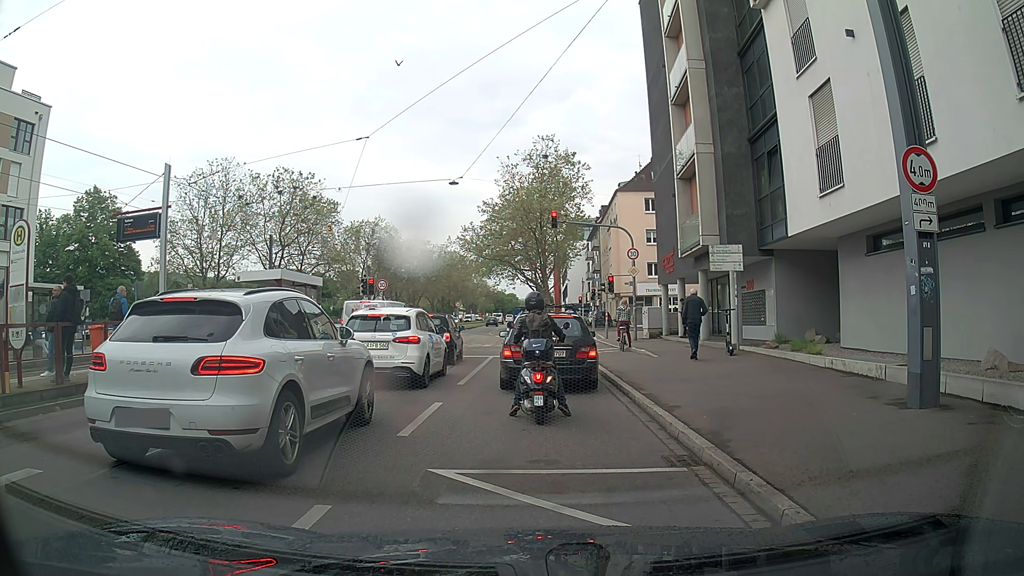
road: primary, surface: asphalt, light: Day
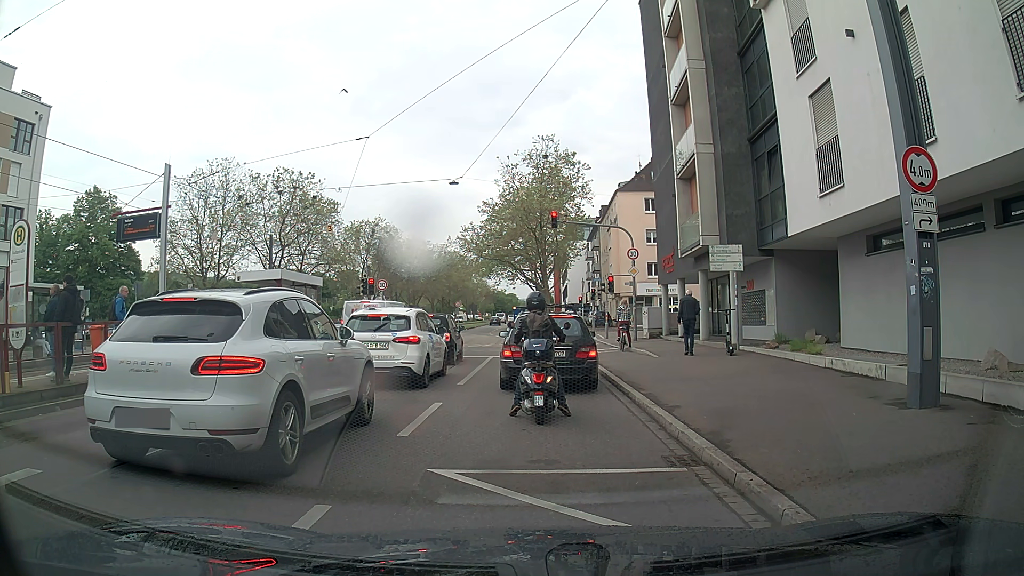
(0.0, 0.0) m; 0°
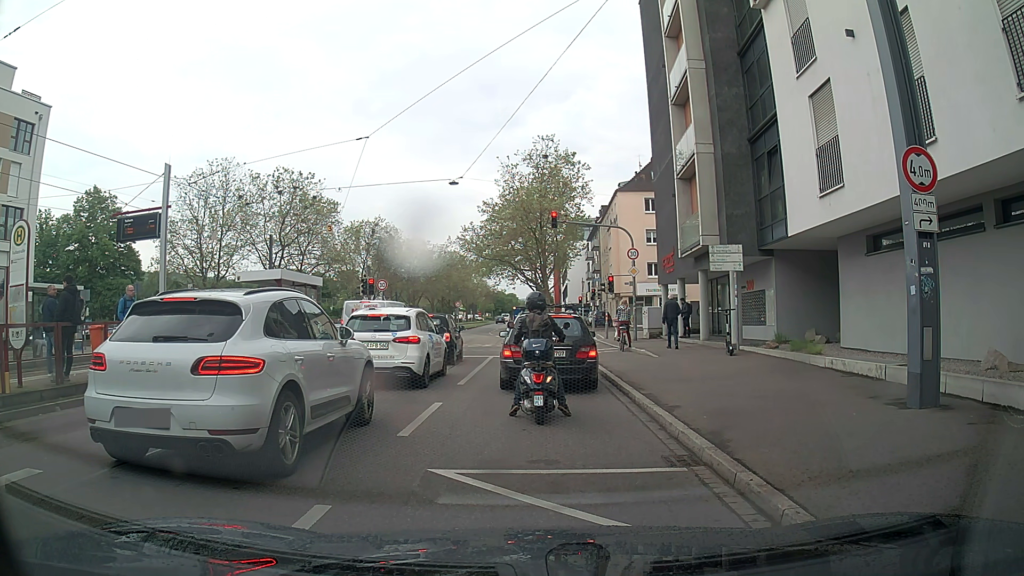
(0.0, 0.0) m; 0°
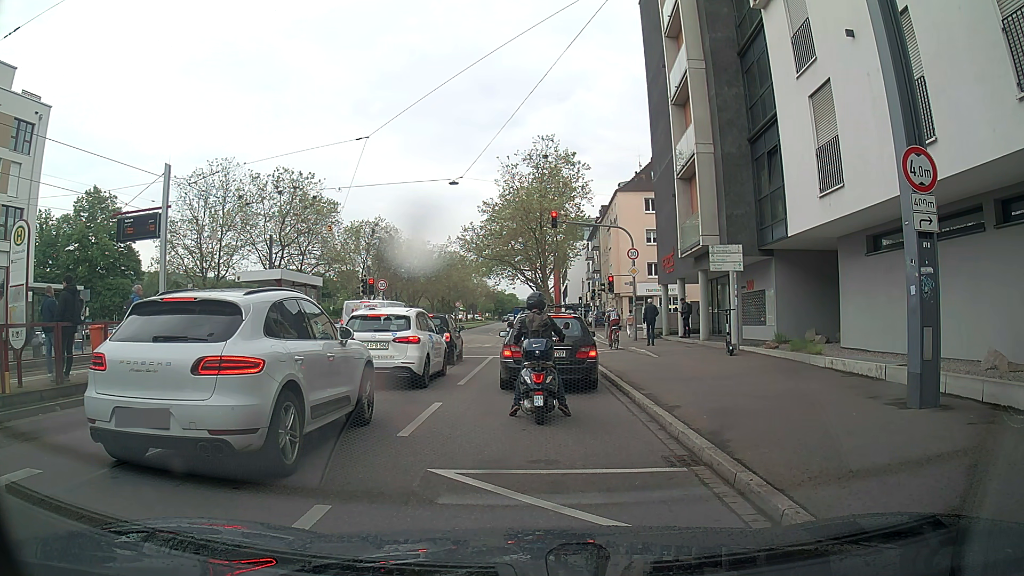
(0.0, 0.0) m; 0°
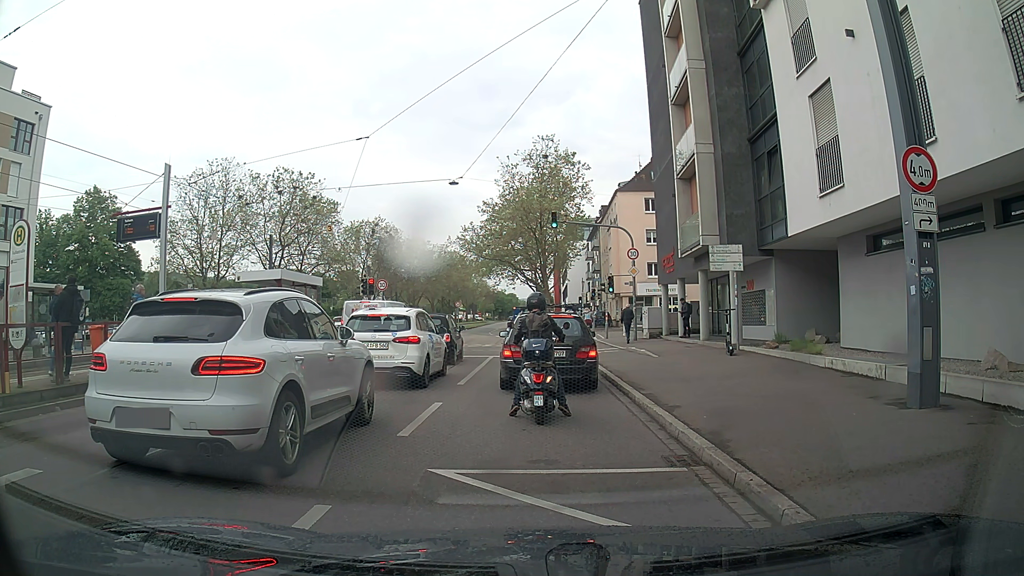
(0.0, 0.0) m; 0°
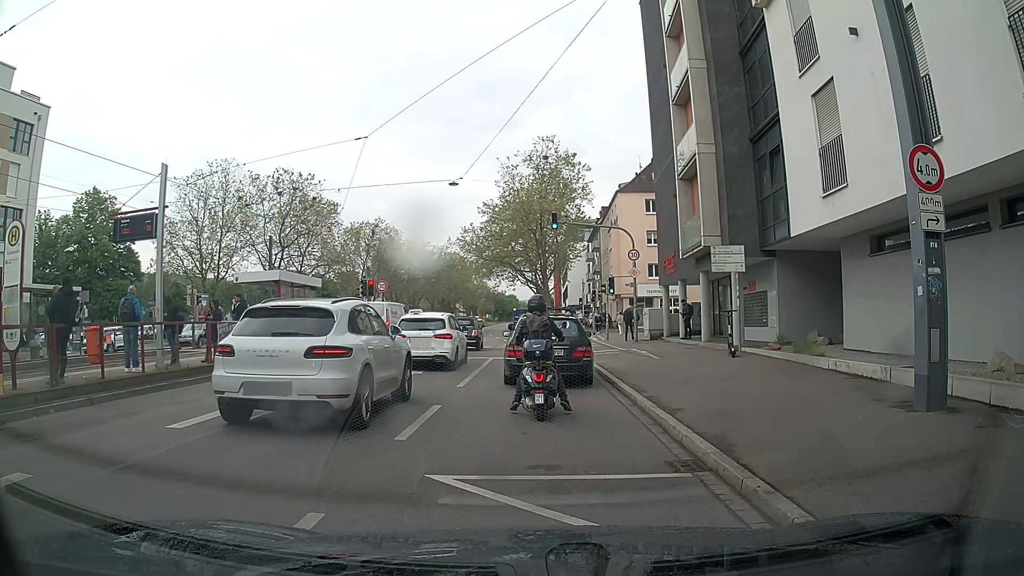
(0.0, +0.1) m; 0°
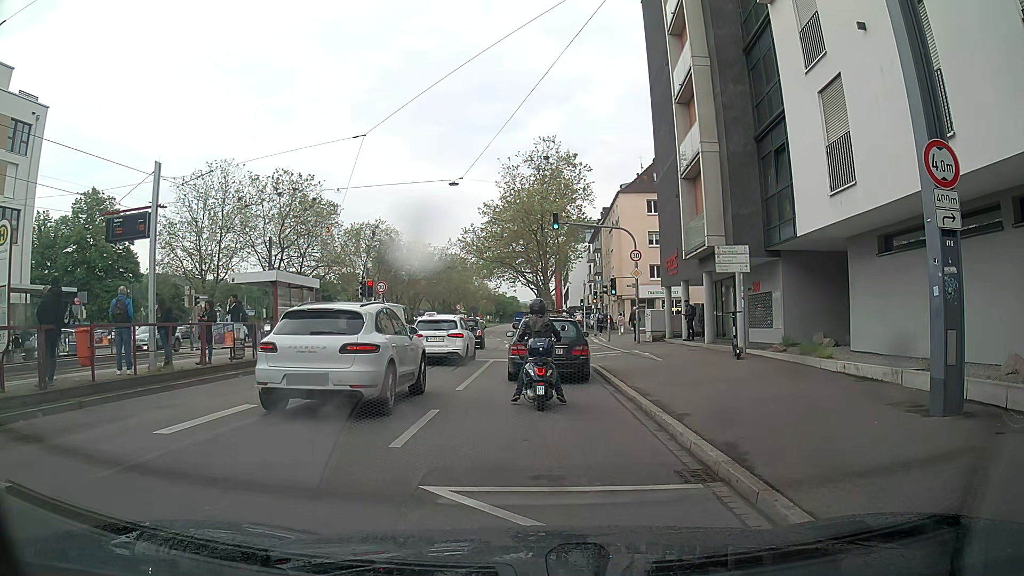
(0.0, +0.4) m; 0°
